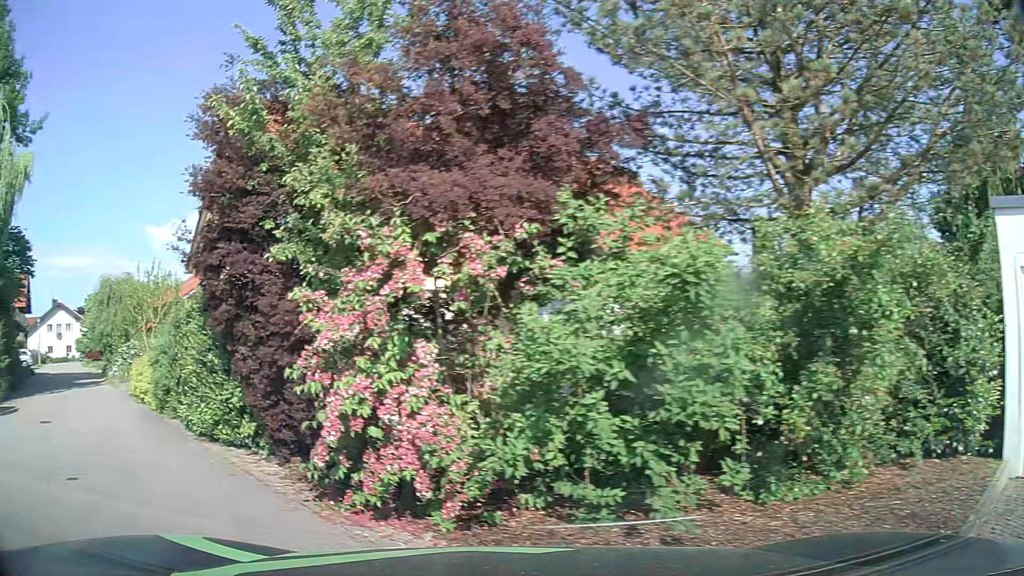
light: Day
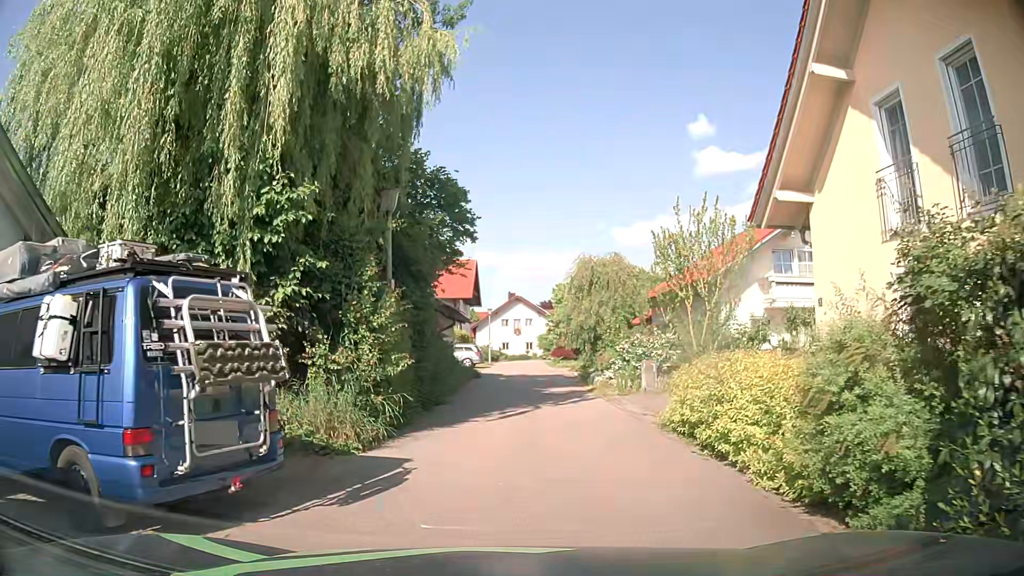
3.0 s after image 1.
(-5.2, +7.8) m; -43°
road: residential
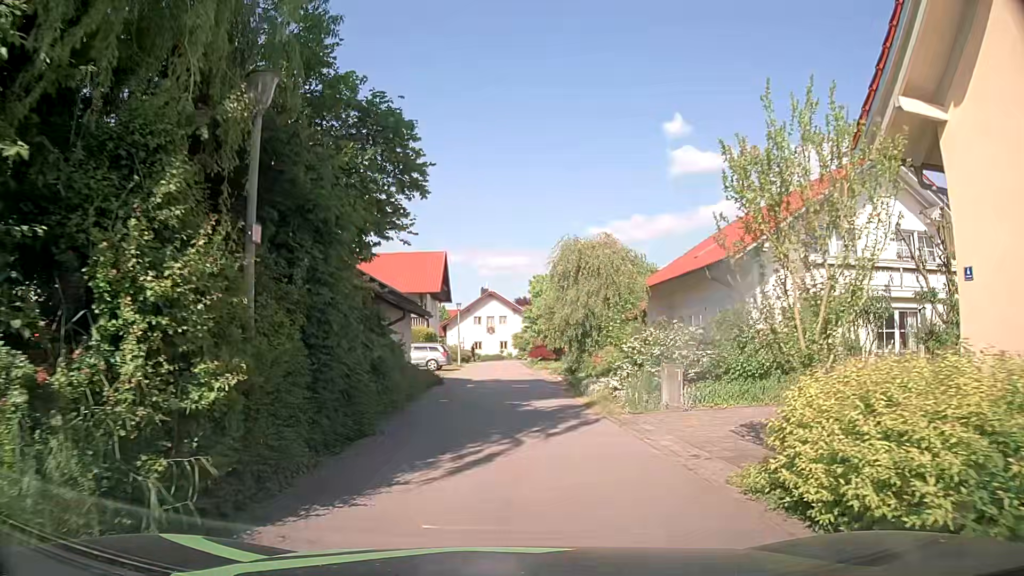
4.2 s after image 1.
(+0.2, +5.8) m; +4°
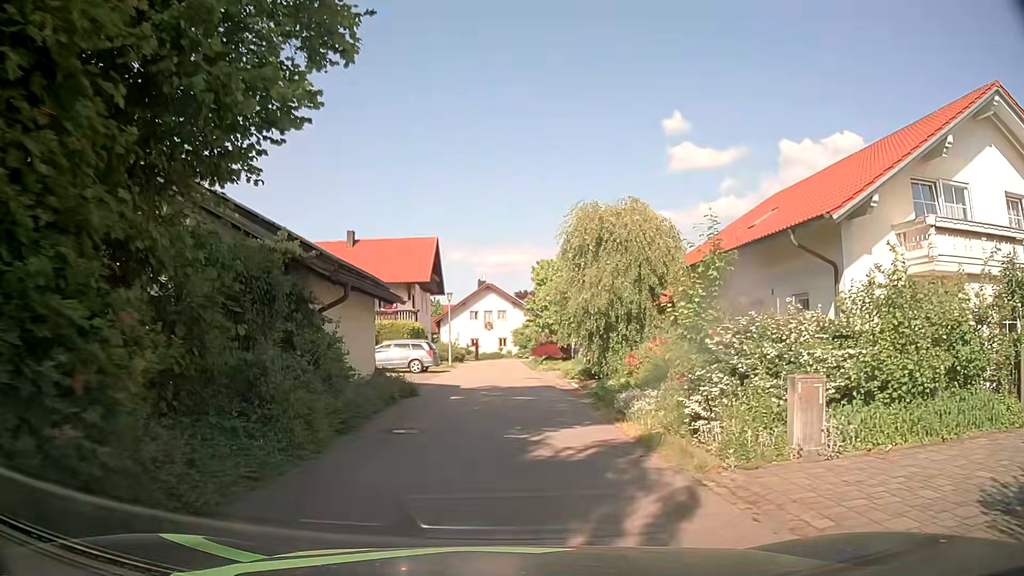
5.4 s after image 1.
(-0.1, +6.7) m; 0°
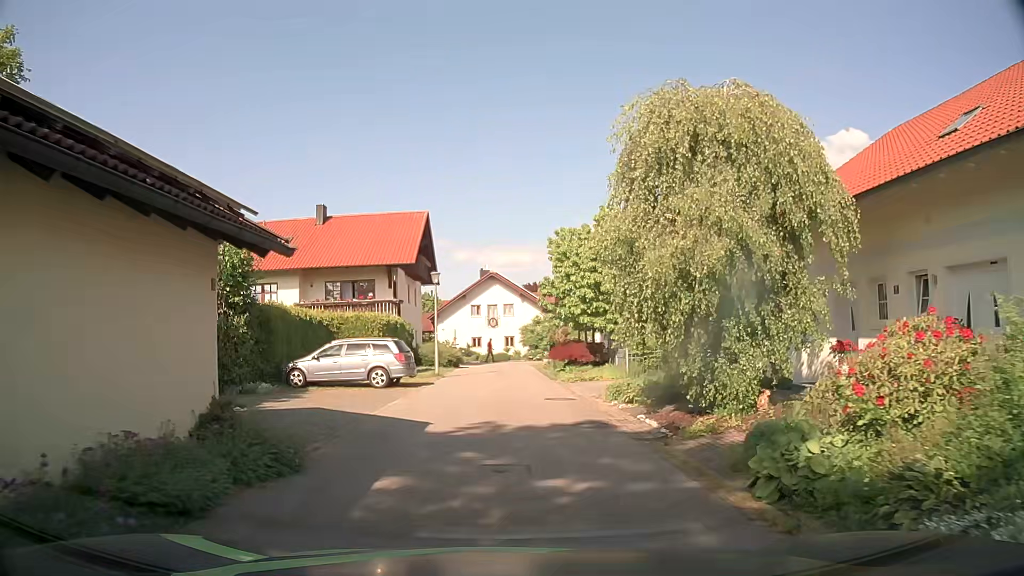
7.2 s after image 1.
(-0.2, +10.5) m; -1°
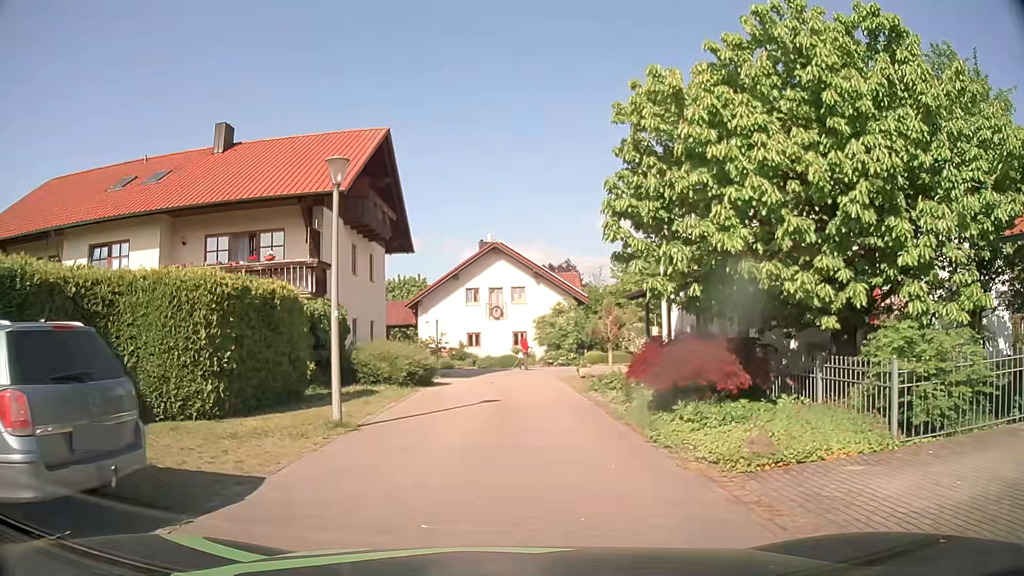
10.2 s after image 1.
(-0.2, +17.0) m; -1°
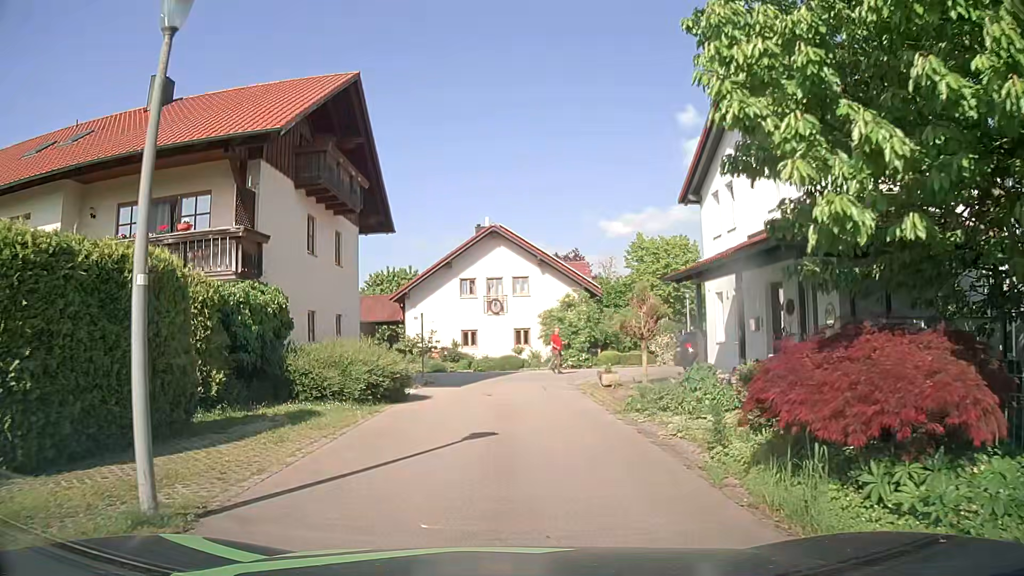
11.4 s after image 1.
(0.0, +5.7) m; 0°
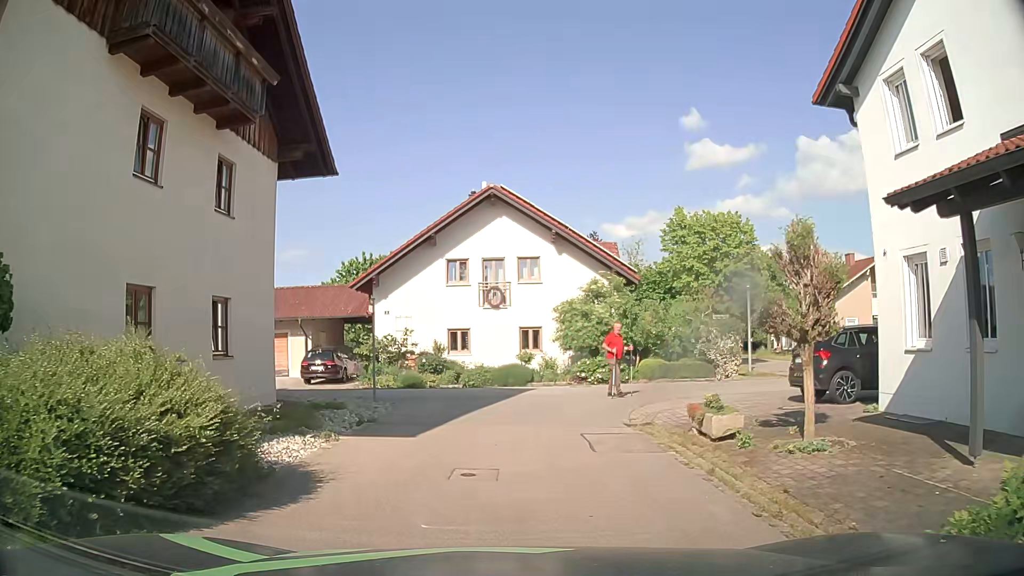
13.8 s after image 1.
(0.0, +9.8) m; 0°
(0, +10) (+2, +19) (+11, +23) (+16, +31) (+15, +41) (+15, +51) (+15, +61) (+15, +71) (+15, +81) (+15, +91) m
